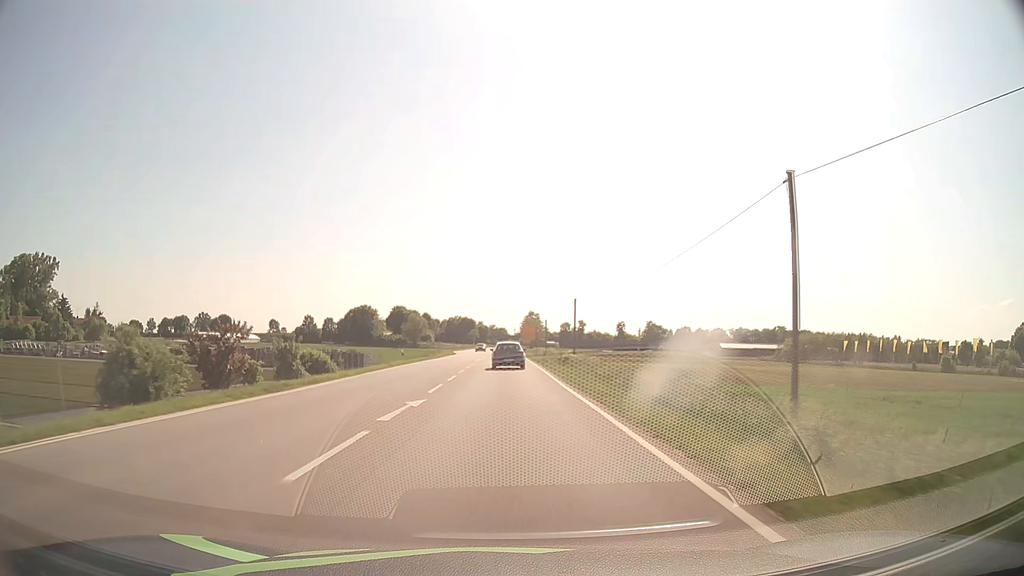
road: primary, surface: asphalt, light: Day
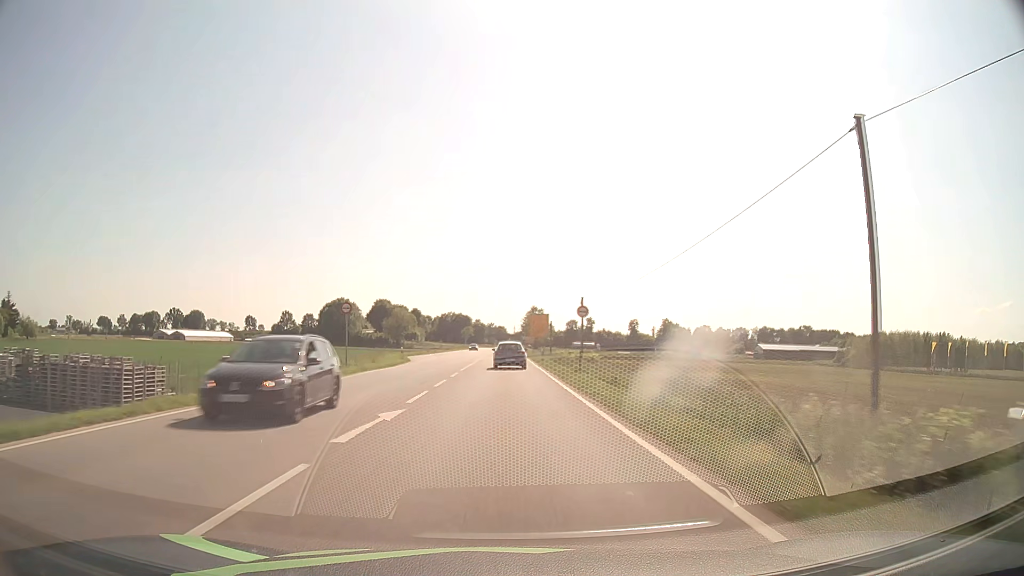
(0.0, +45.7) m; 0°
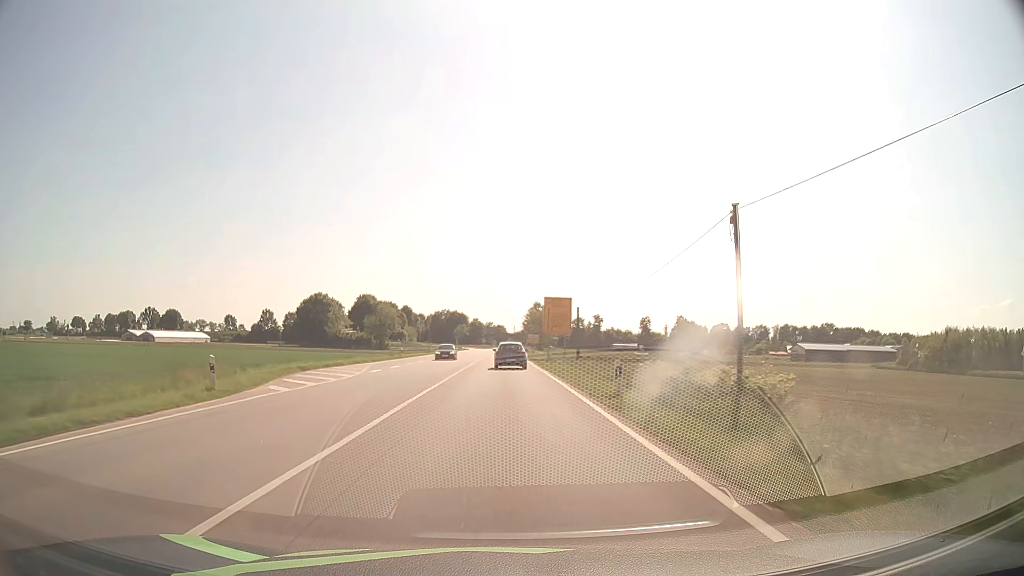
(0.0, +34.1) m; 0°
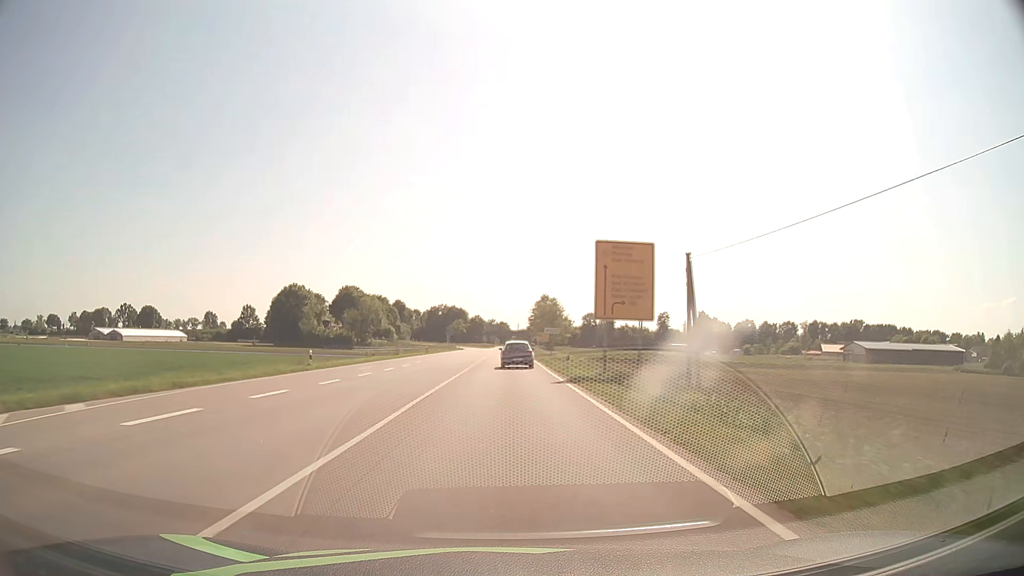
(0.0, +34.0) m; 0°
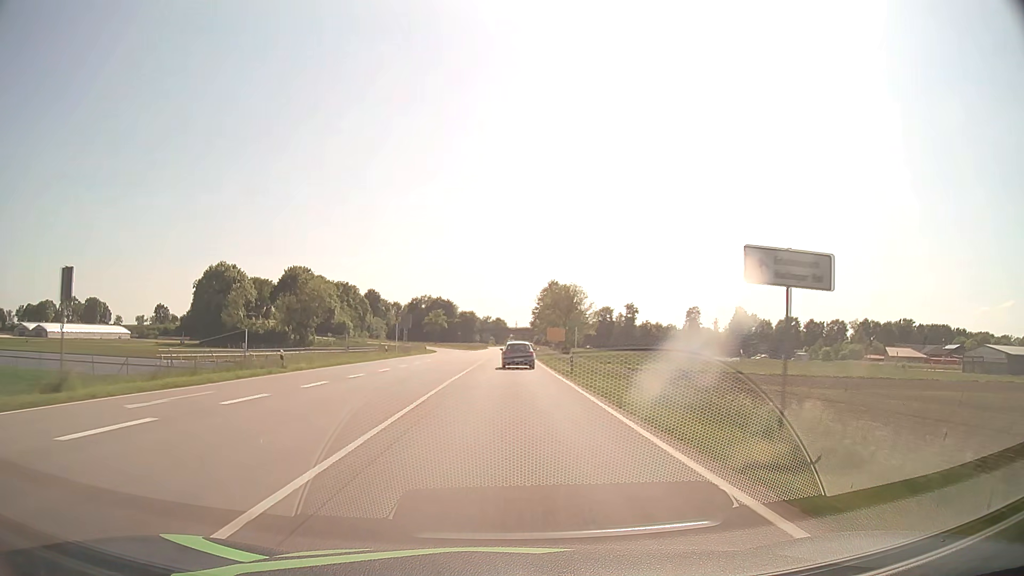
(0.0, +56.4) m; 0°
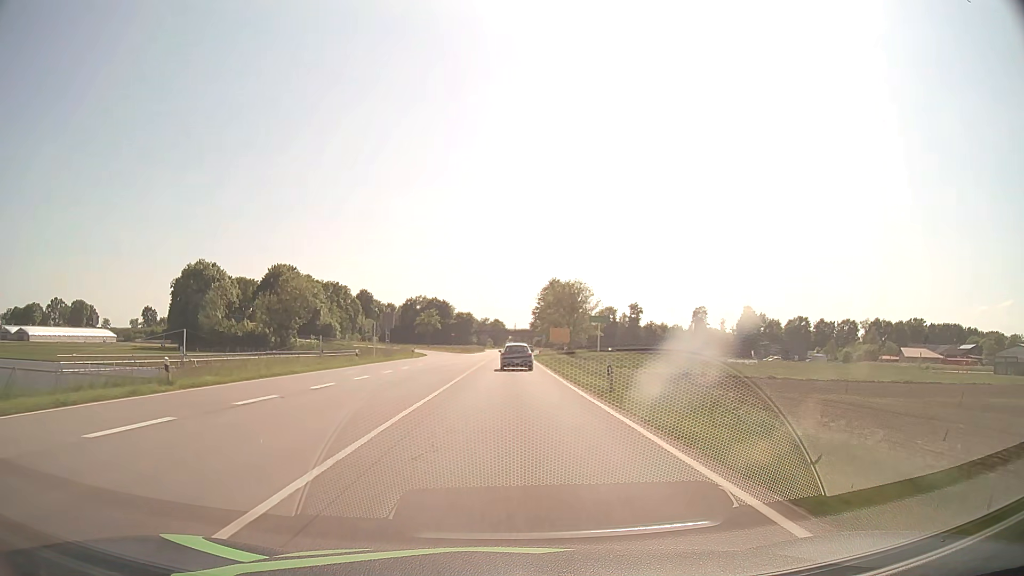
(0.0, +11.3) m; 0°
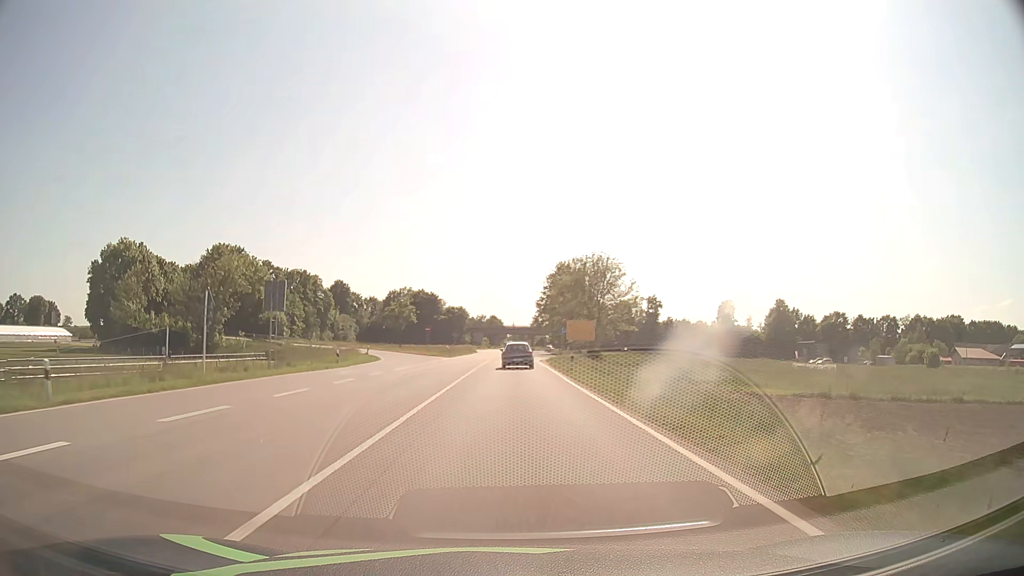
(+0.1, +33.9) m; 0°
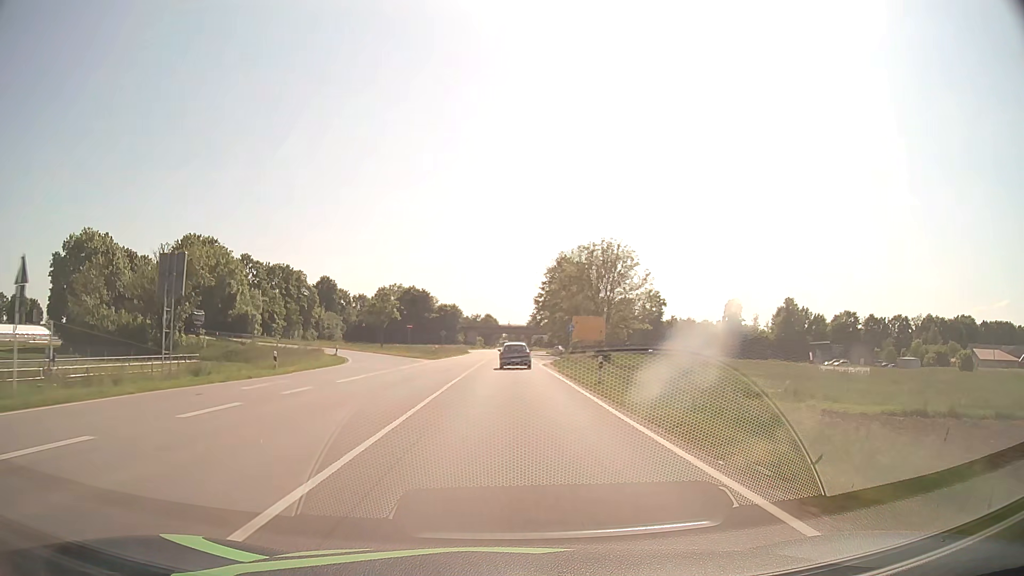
(0.0, +11.3) m; 0°
(0, +10) (0, +20) (0, +30) (0, +40) (0, +50) (0, +60) (0, +70) (0, +80) (0, +90) (+1, +100) m
